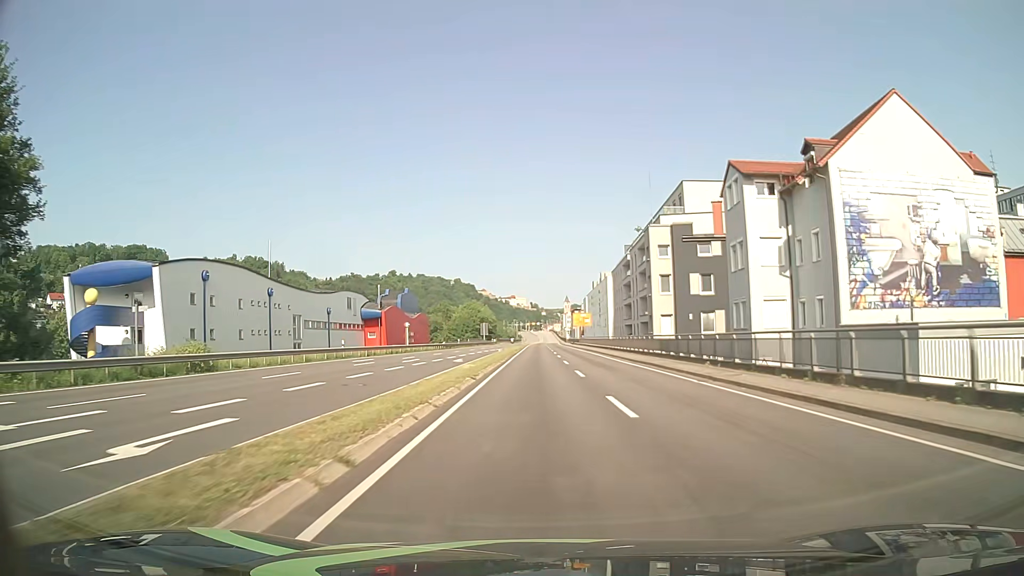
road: primary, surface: asphalt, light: Day
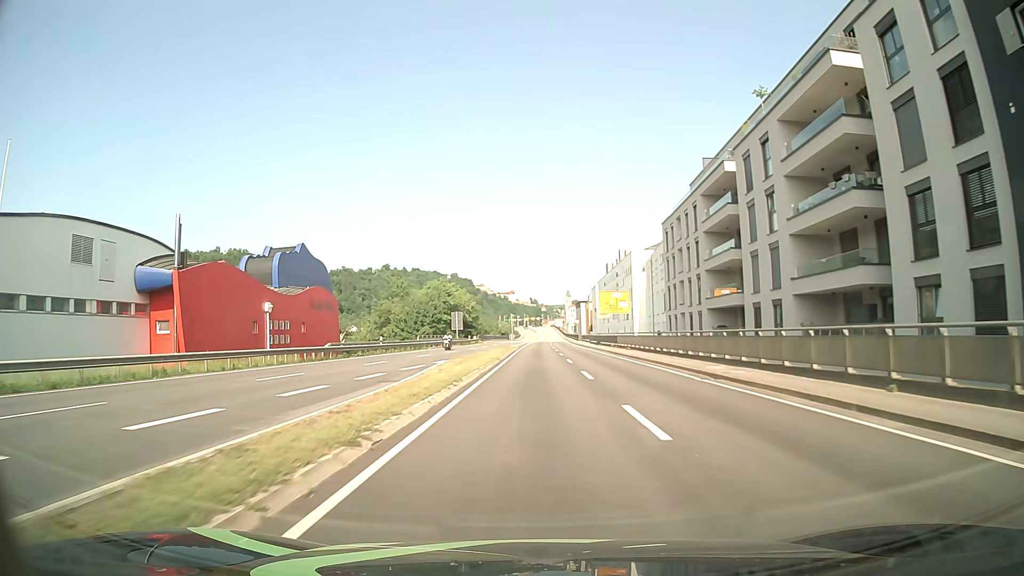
(0.0, +50.7) m; 0°
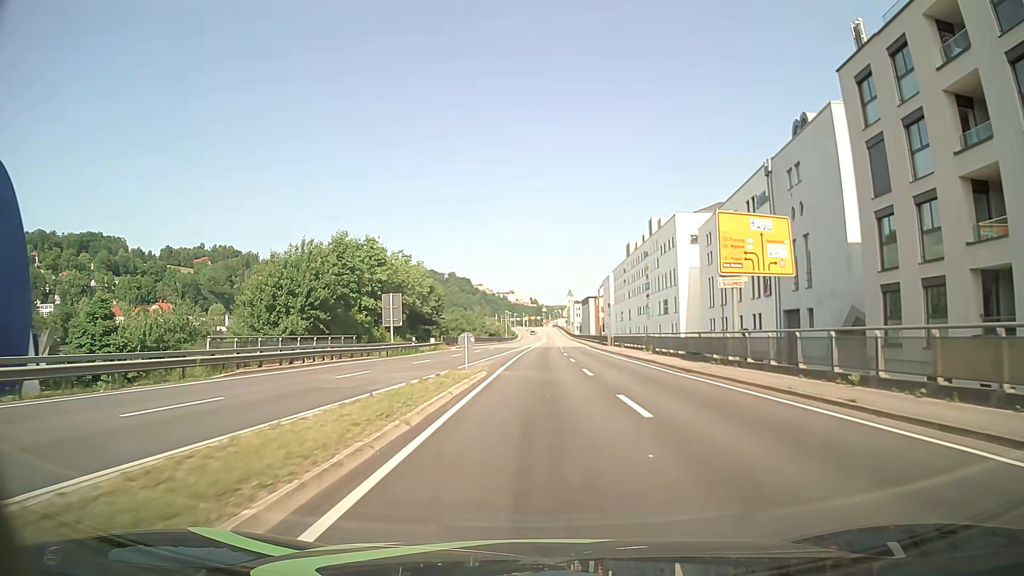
(0.0, +45.4) m; 0°
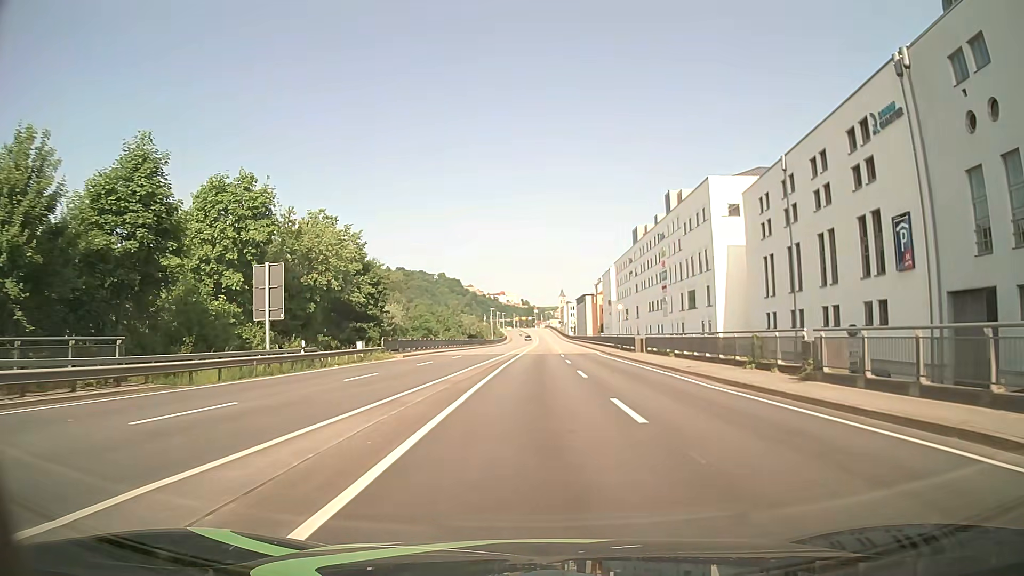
(+0.2, +24.4) m; +1°
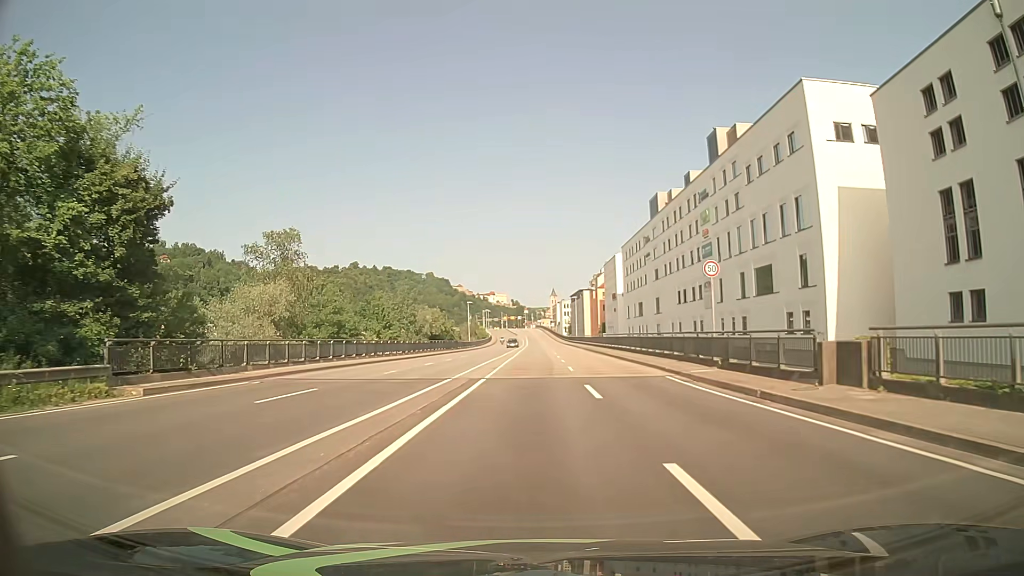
(+0.3, +31.4) m; +1°
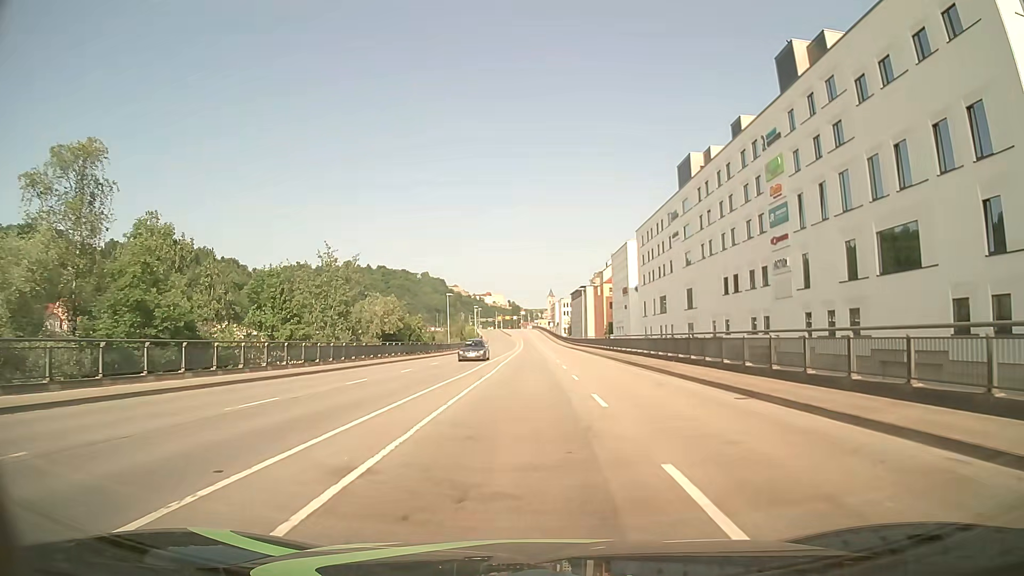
(0.0, +23.1) m; 0°
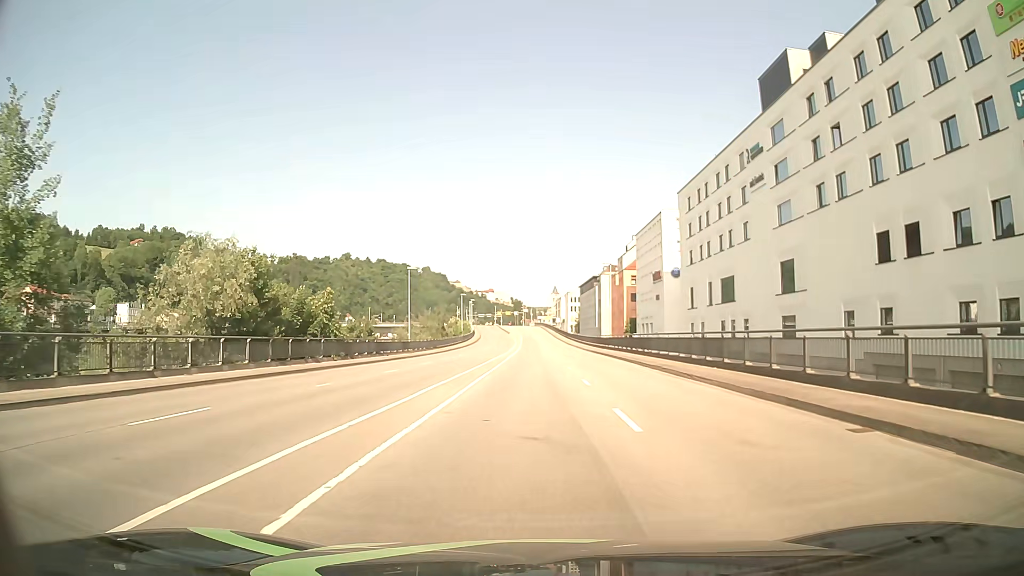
(-0.1, +30.6) m; 0°
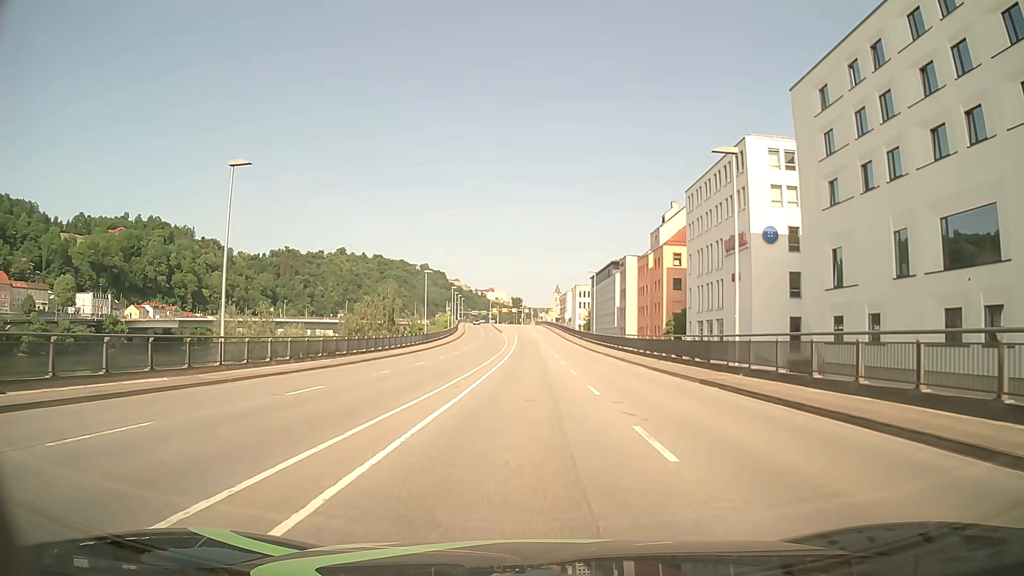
(0.0, +38.2) m; 0°
(0, +10) (0, +20) (0, +30) (0, +40) (0, +50) (0, +60) (0, +70) (-1, +80) (-1, +90) (-1, +100) m
